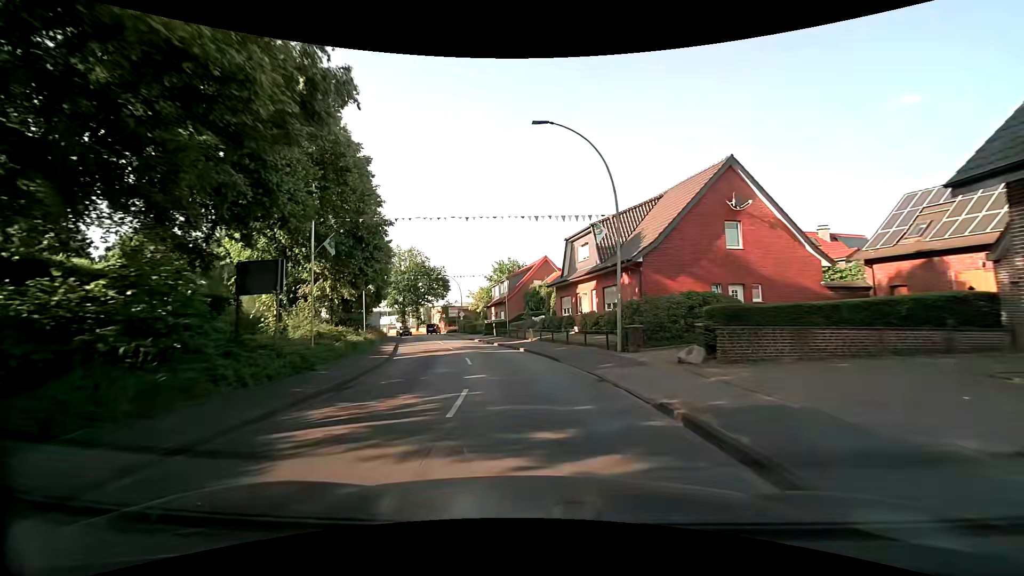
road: secondary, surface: asphalt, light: Day
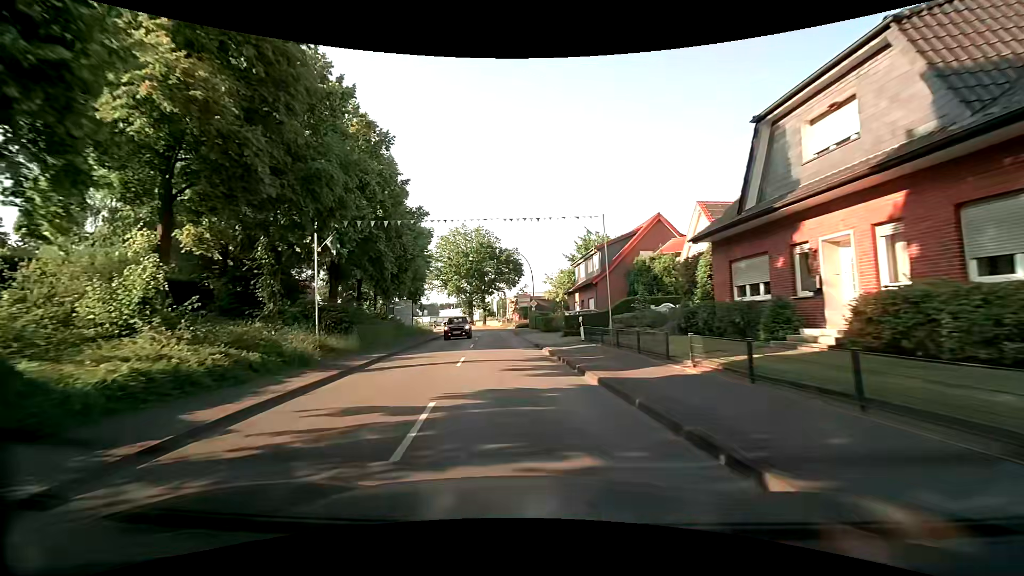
(-1.6, +20.3) m; -9°
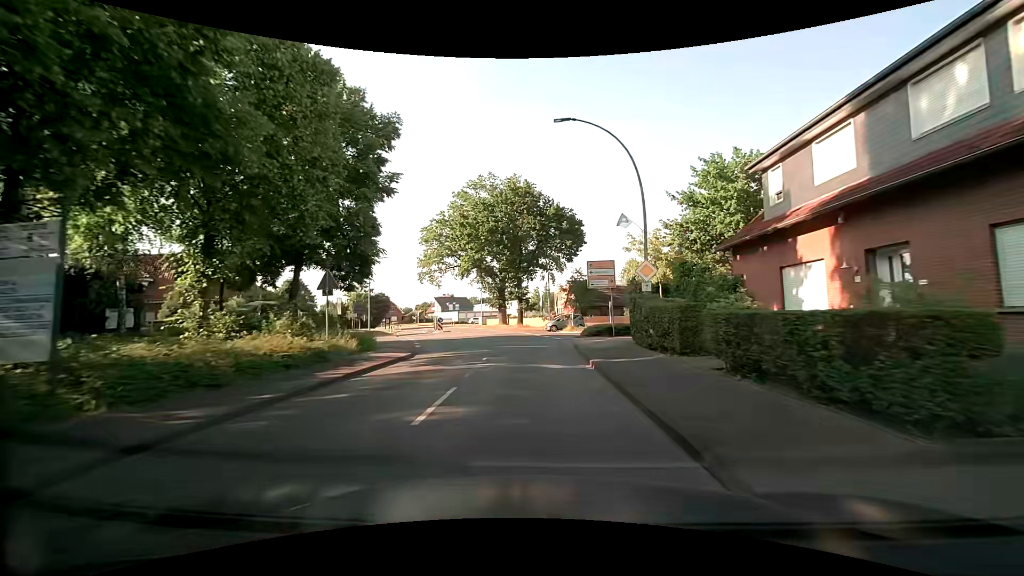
(-2.6, +34.7) m; -5°
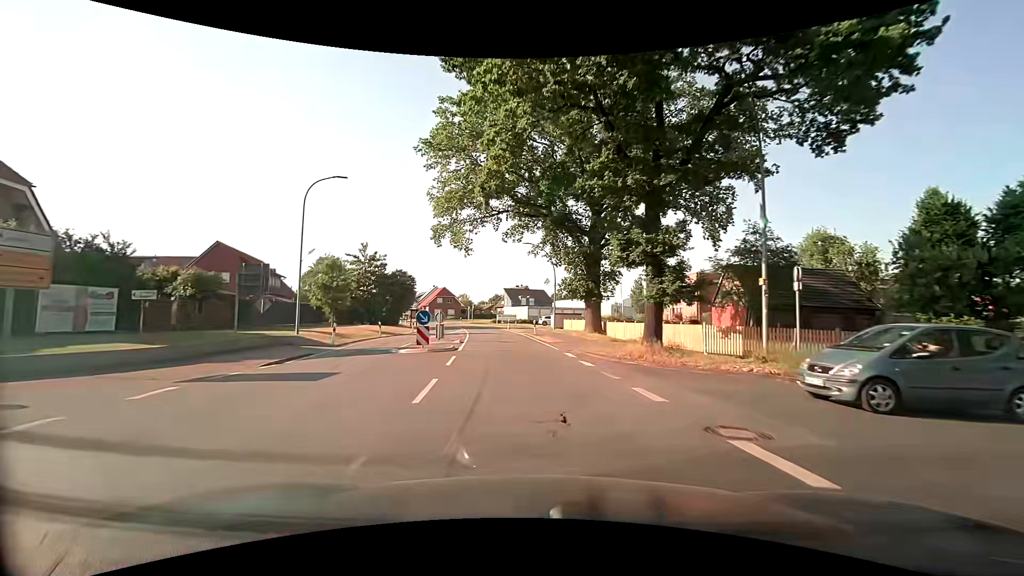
(-2.6, +35.6) m; -10°
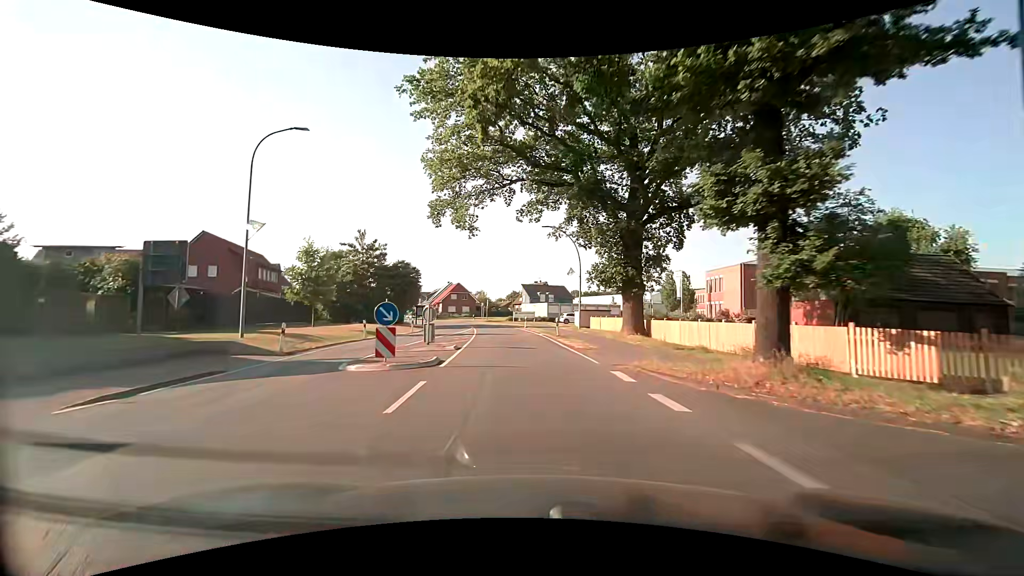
(-0.2, +7.4) m; -2°
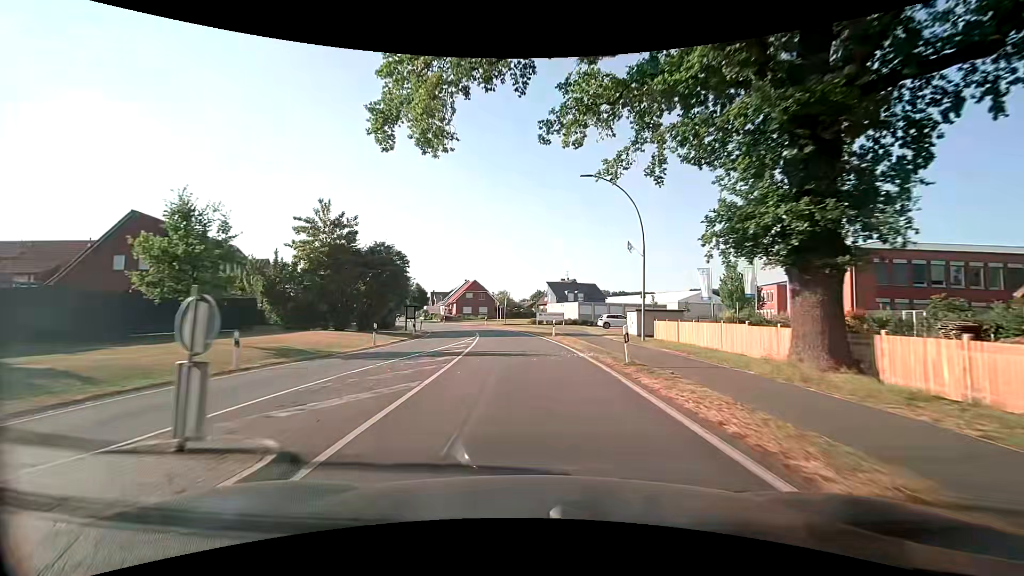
(-0.5, +15.0) m; -3°
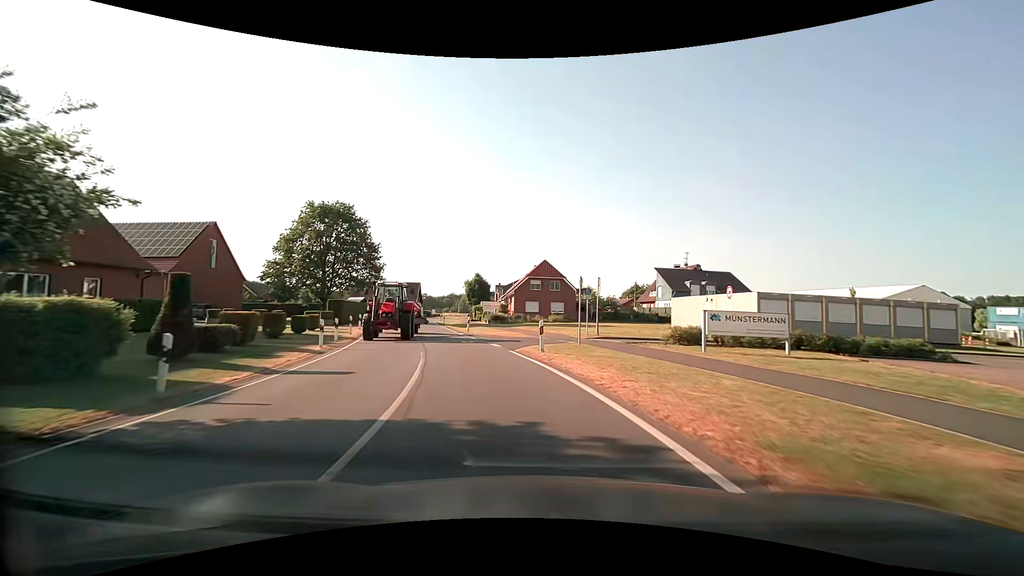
(-2.4, +38.0) m; -9°
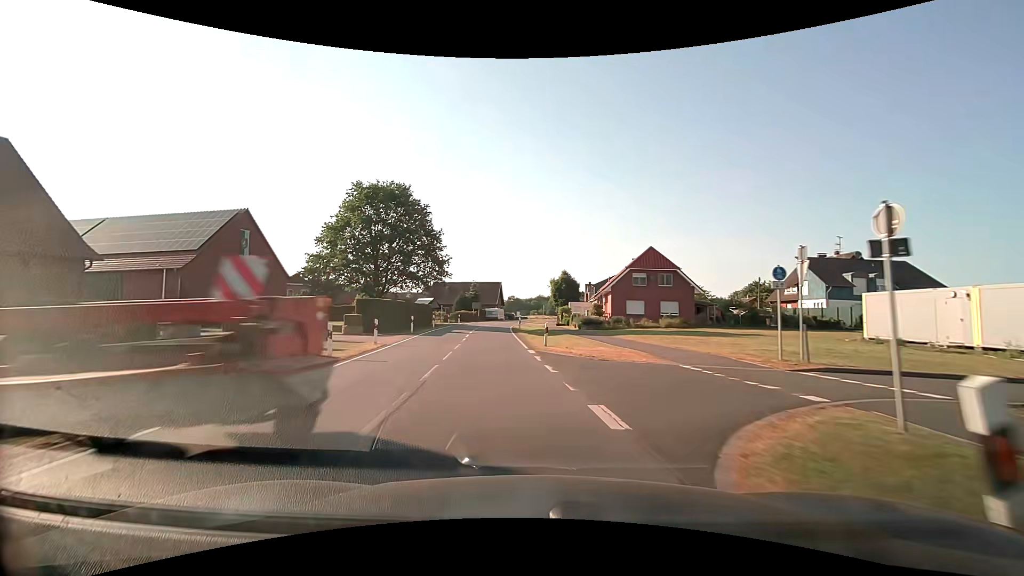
(-1.0, +13.6) m; -10°
(-1, +10) (-2, +20) (-3, +30) (-3, +40) (-4, +50) (-4, +60) (-4, +70) (-3, +80) (-3, +90) (-2, +100) m
